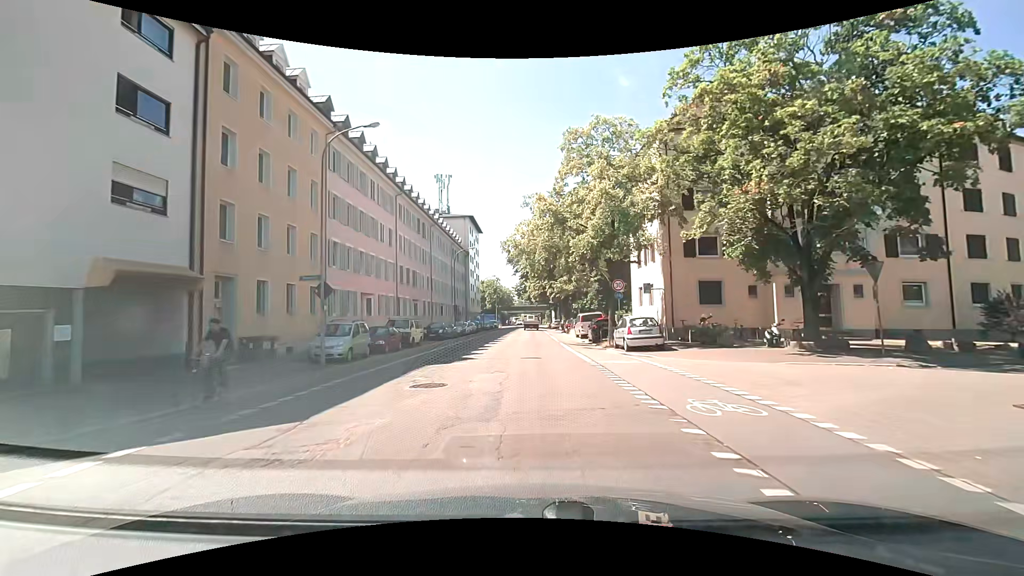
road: tertiary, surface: asphalt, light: Day
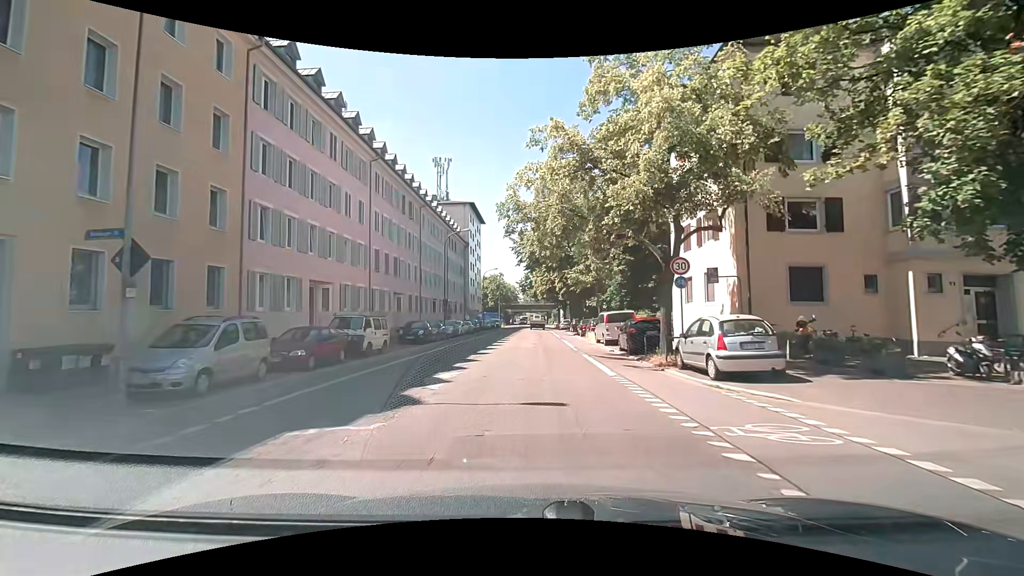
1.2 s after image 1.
(-0.3, +9.4) m; -3°
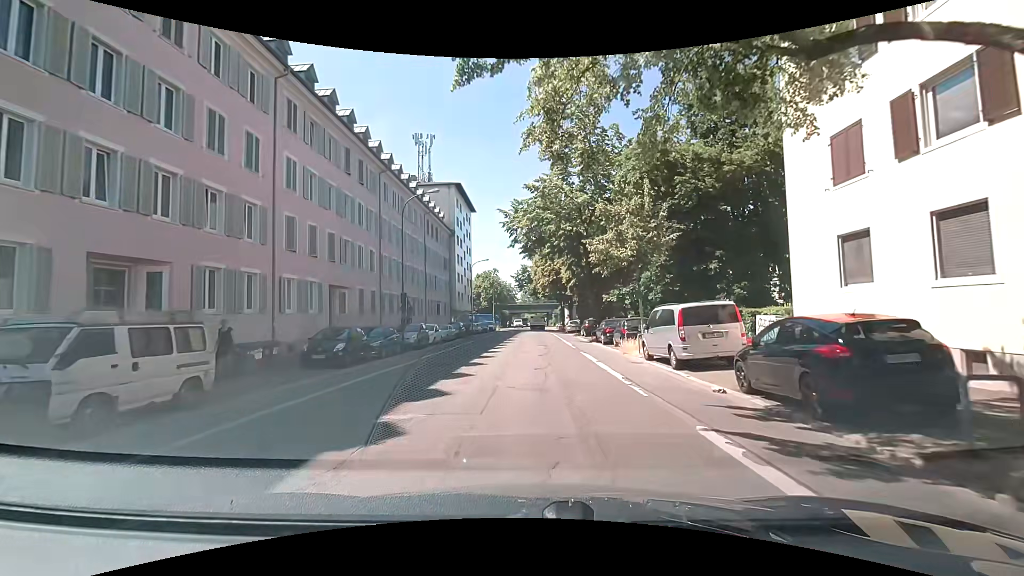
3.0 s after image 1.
(+0.1, +13.6) m; +2°
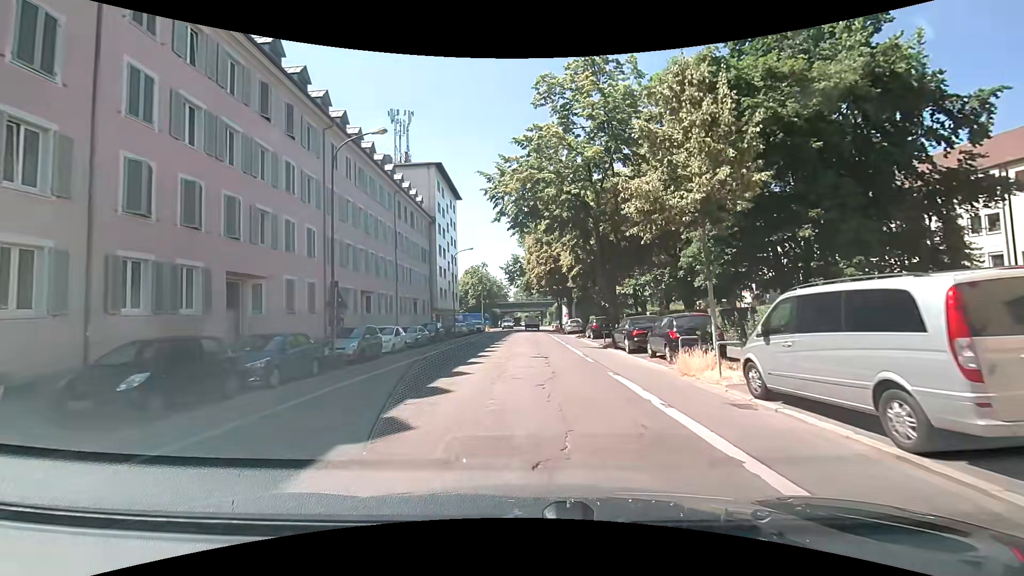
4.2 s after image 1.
(-0.2, +9.2) m; +1°
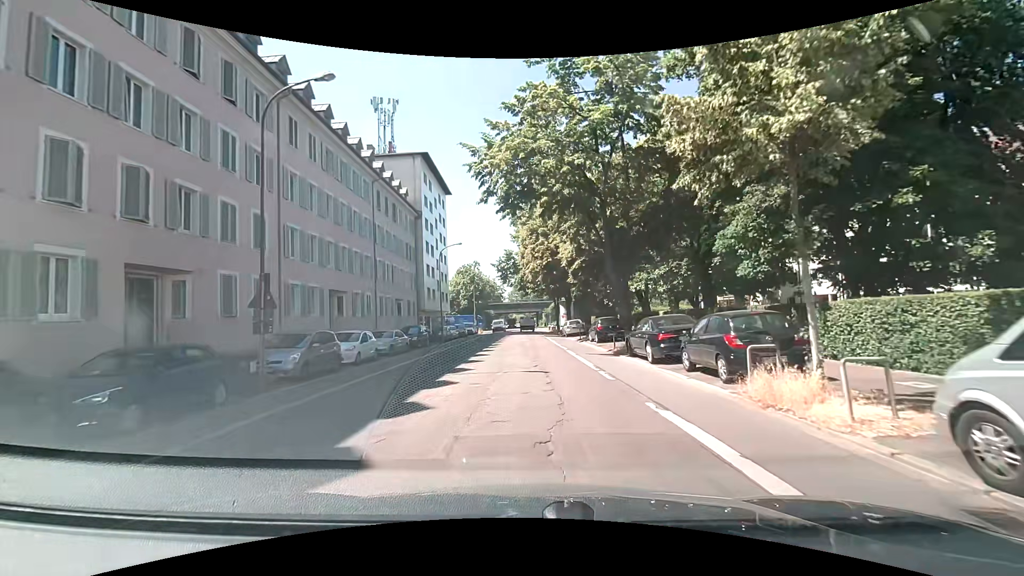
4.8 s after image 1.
(-0.1, +4.7) m; -2°
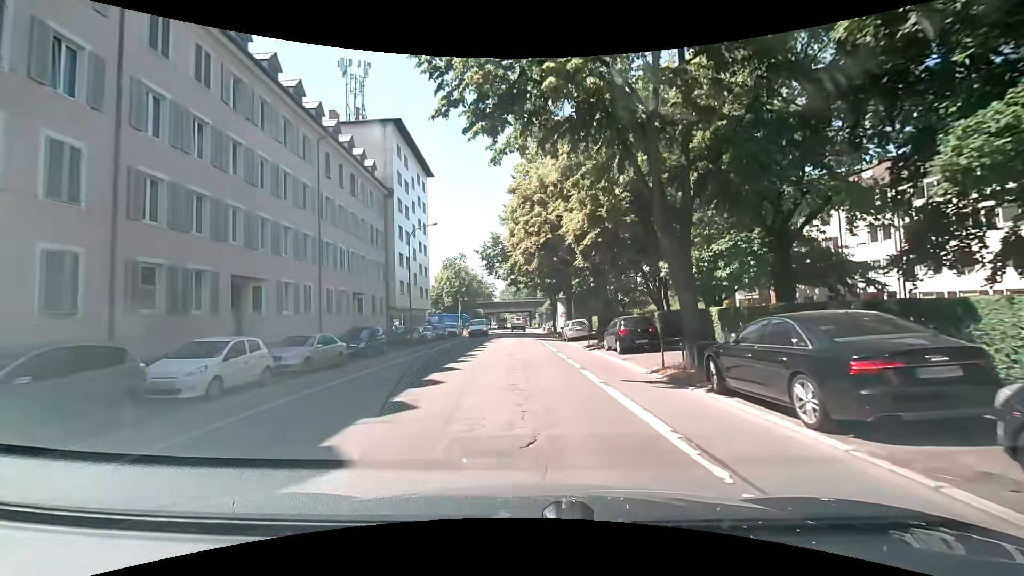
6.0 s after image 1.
(0.0, +9.4) m; 0°
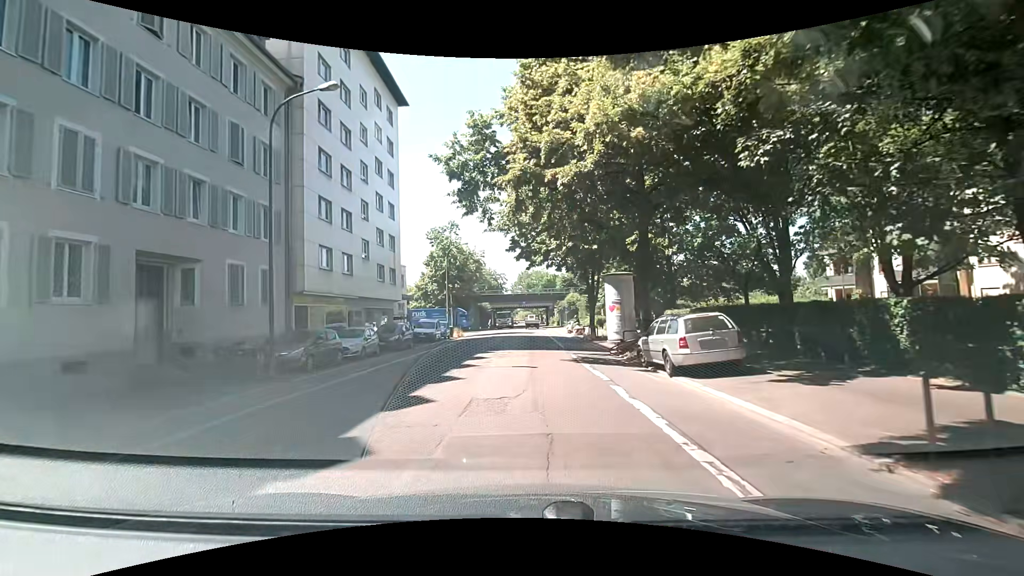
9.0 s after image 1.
(-0.1, +22.0) m; -1°
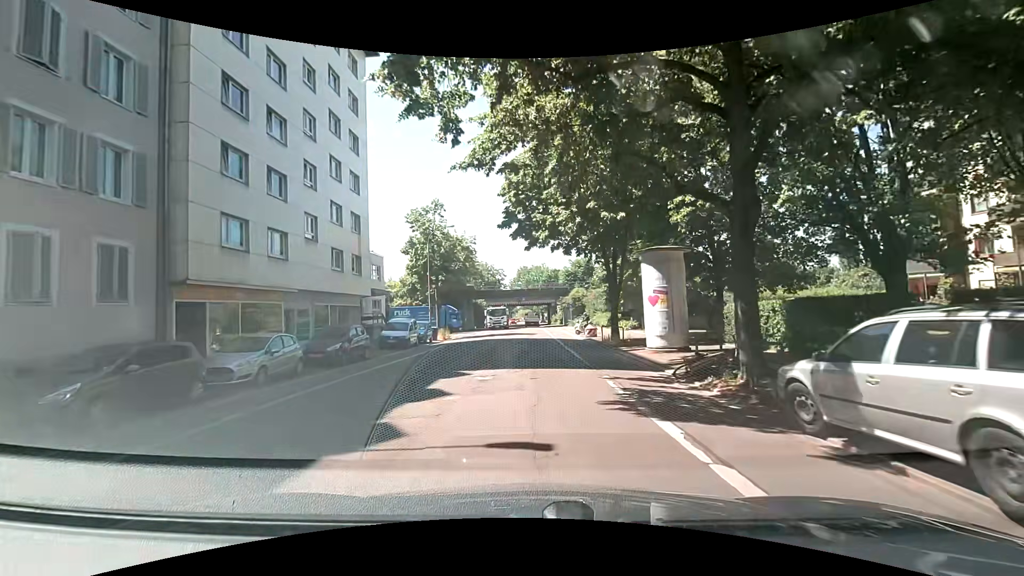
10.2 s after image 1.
(-0.2, +8.7) m; 0°
(0, +10) (0, +20) (0, +30) (0, +40) (0, +50) (0, +60) (0, +70) (-1, +80) (-1, +90) (-1, +100) m
